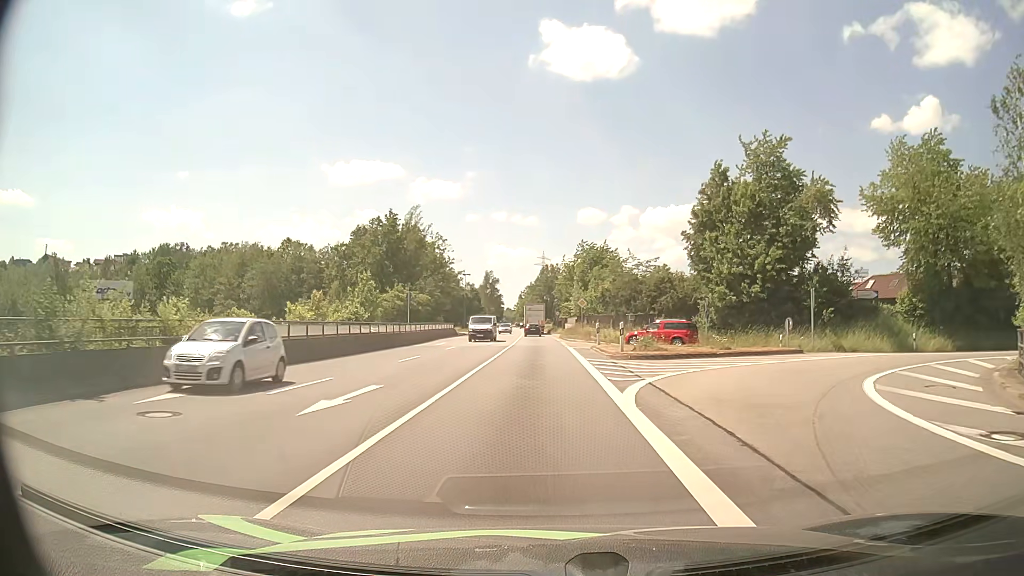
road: primary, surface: asphalt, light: Day
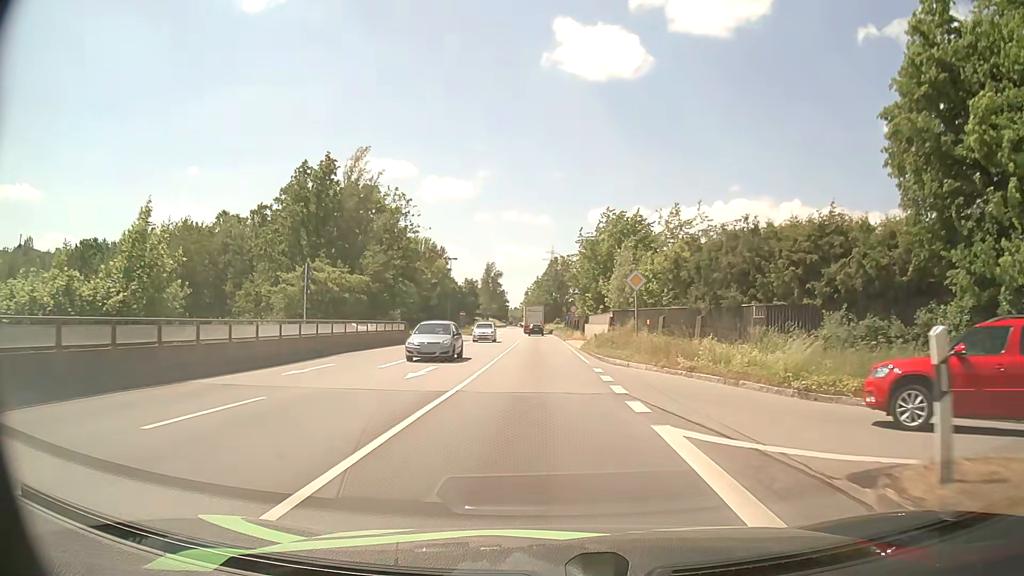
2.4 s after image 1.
(-0.3, +28.7) m; -1°
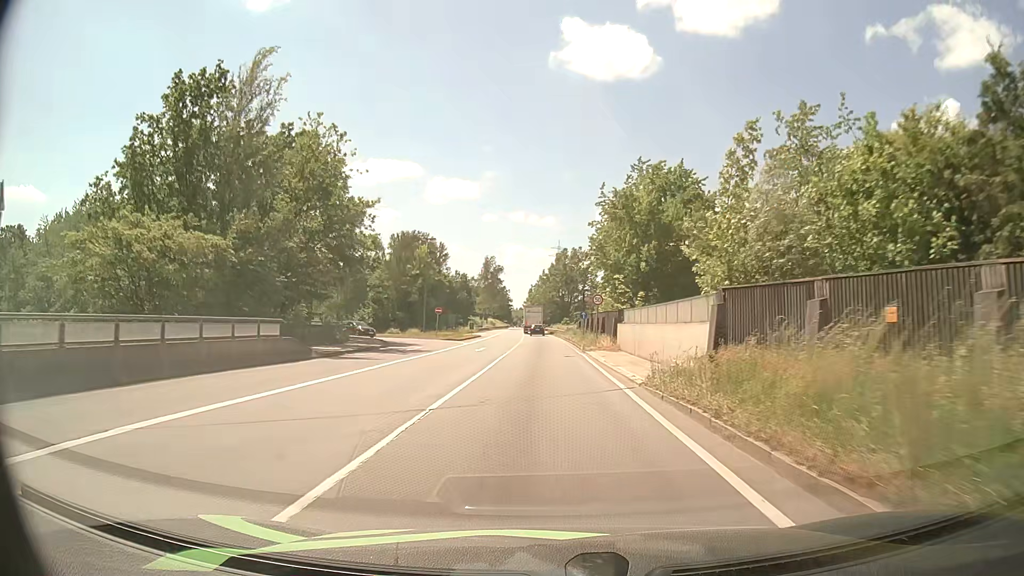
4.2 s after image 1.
(-0.1, +22.1) m; -1°
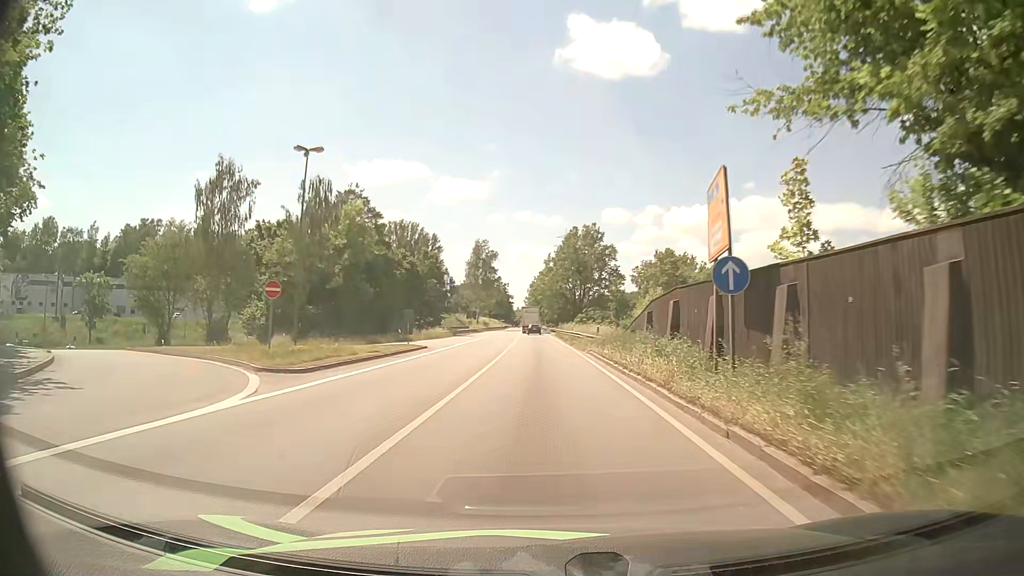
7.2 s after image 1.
(-0.1, +37.6) m; -1°
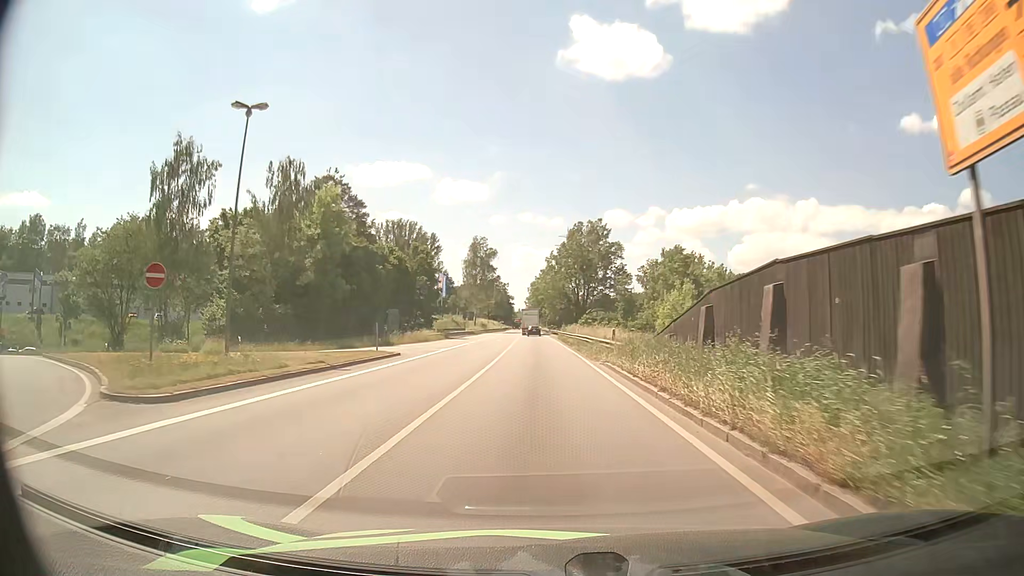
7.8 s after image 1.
(0.0, +7.7) m; 0°
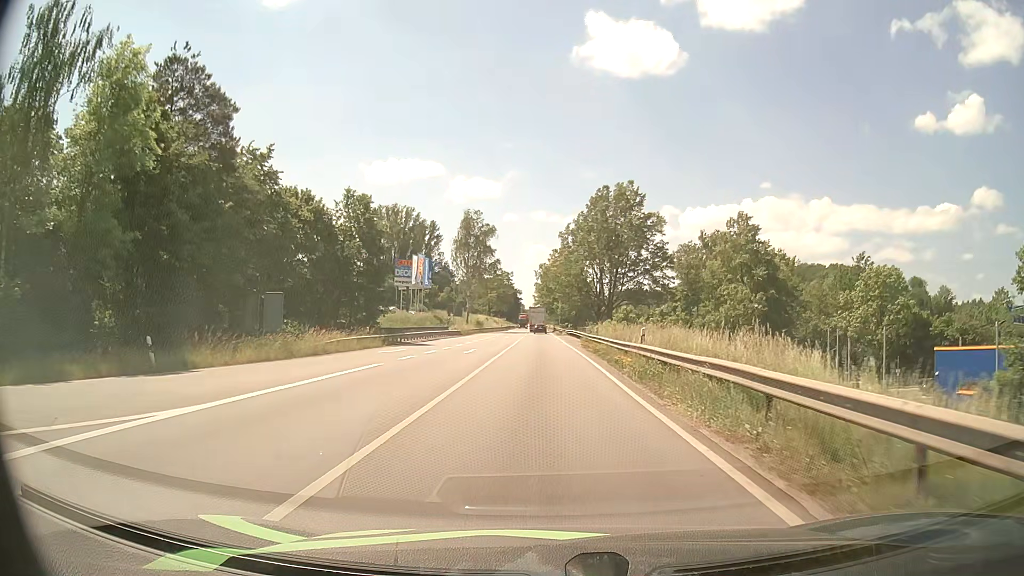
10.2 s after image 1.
(-0.2, +30.7) m; -1°
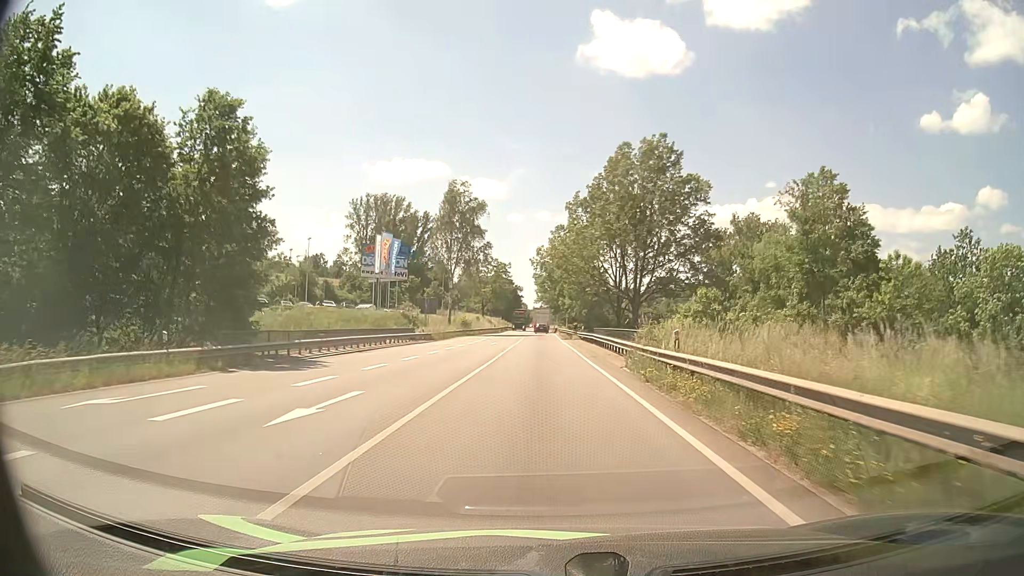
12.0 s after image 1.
(-0.1, +23.1) m; 0°
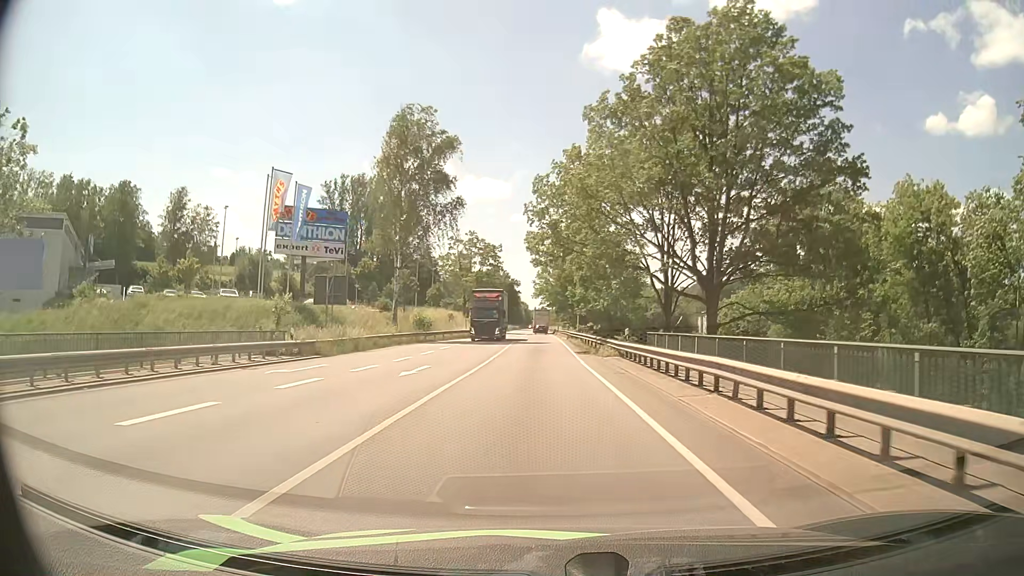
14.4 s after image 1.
(+0.1, +30.7) m; 0°
(0, +10) (0, +20) (0, +30) (0, +40) (0, +50) (0, +60) (0, +70) (0, +80) (0, +90) (0, +100) m
